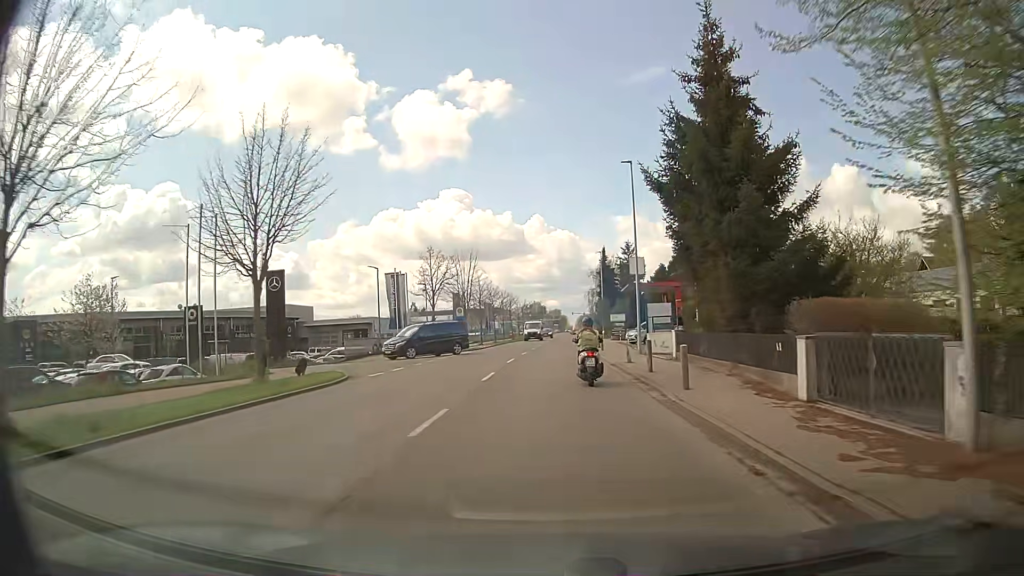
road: secondary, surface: asphalt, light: Day
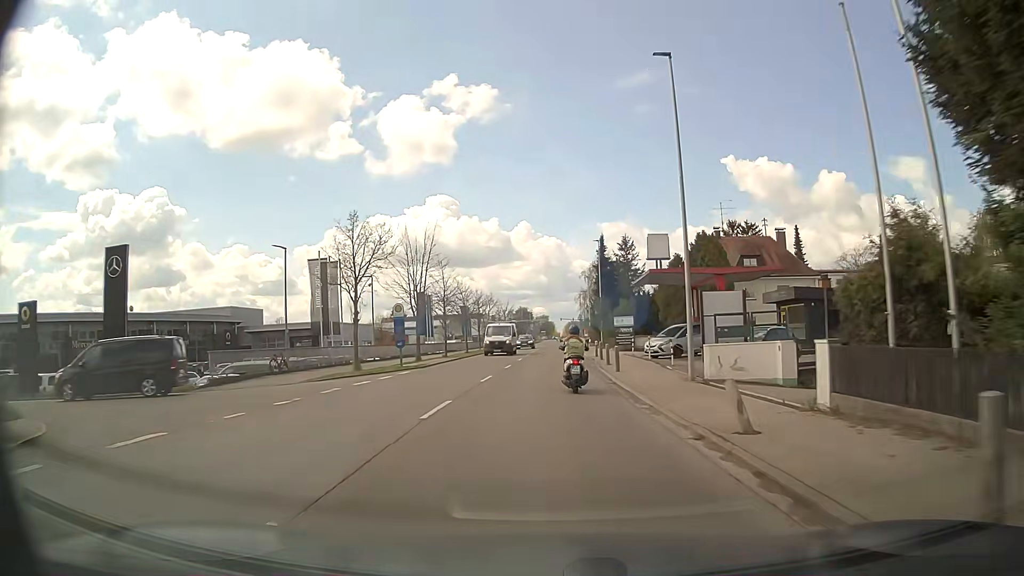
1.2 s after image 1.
(+0.1, +15.6) m; +1°
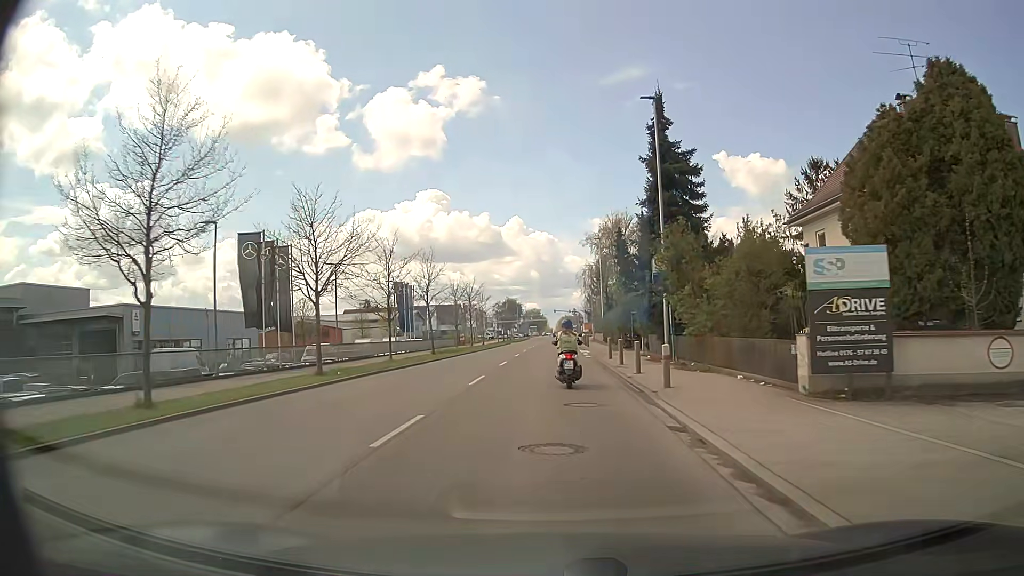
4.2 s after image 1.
(+0.5, +39.1) m; +1°
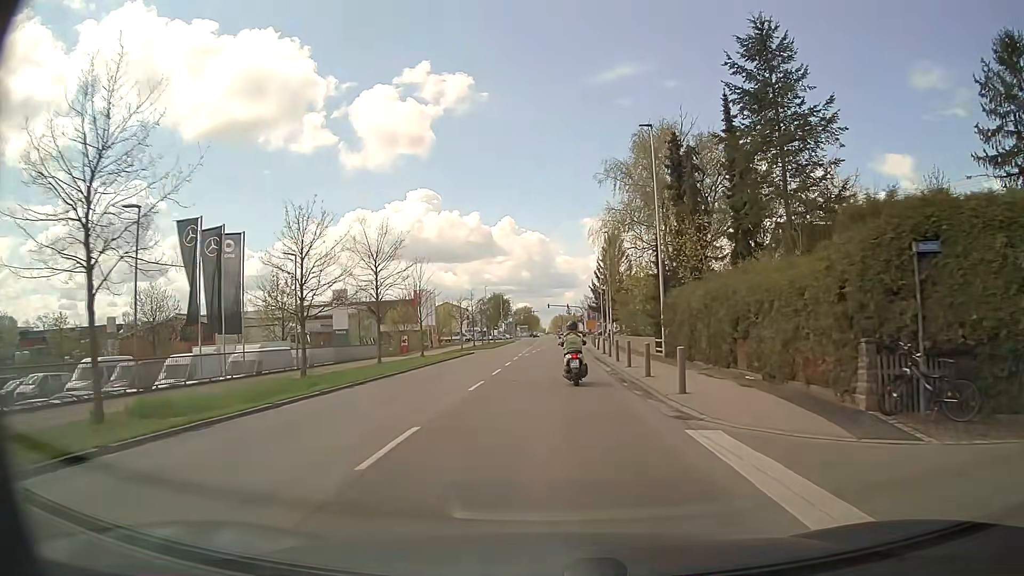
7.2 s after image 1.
(+0.1, +37.2) m; 0°
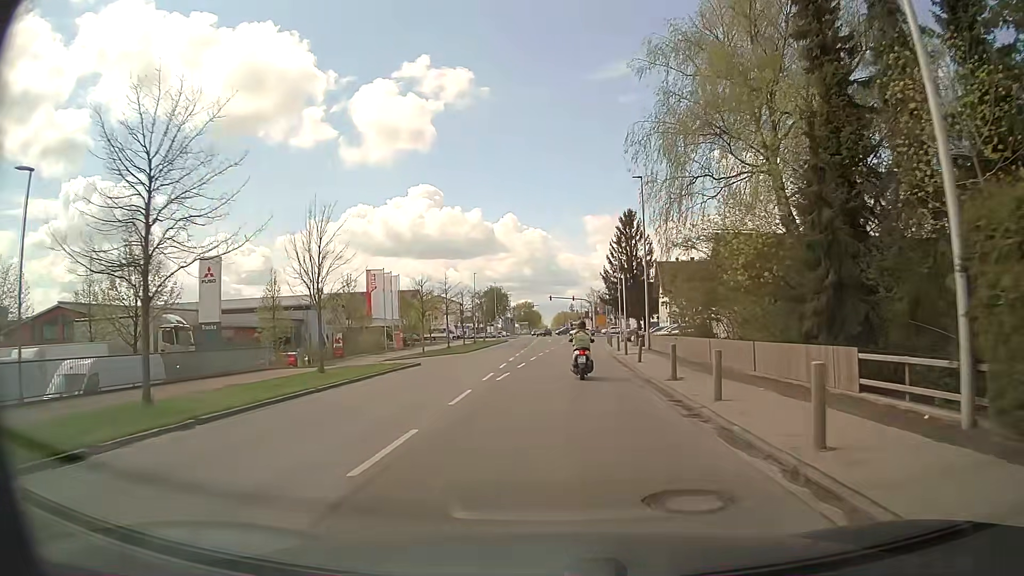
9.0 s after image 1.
(+0.2, +21.5) m; 0°
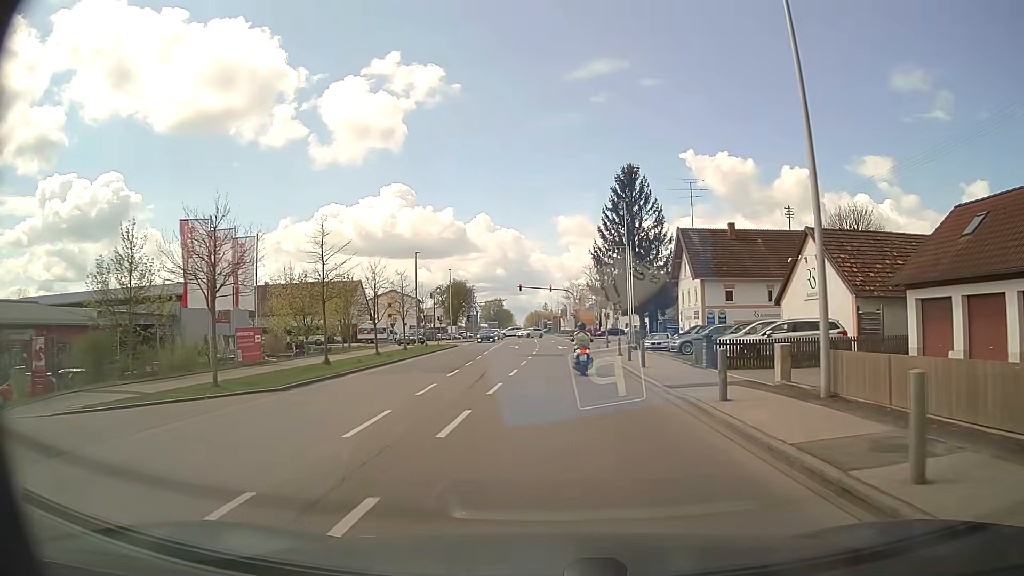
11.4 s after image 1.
(+0.3, +27.7) m; +2°
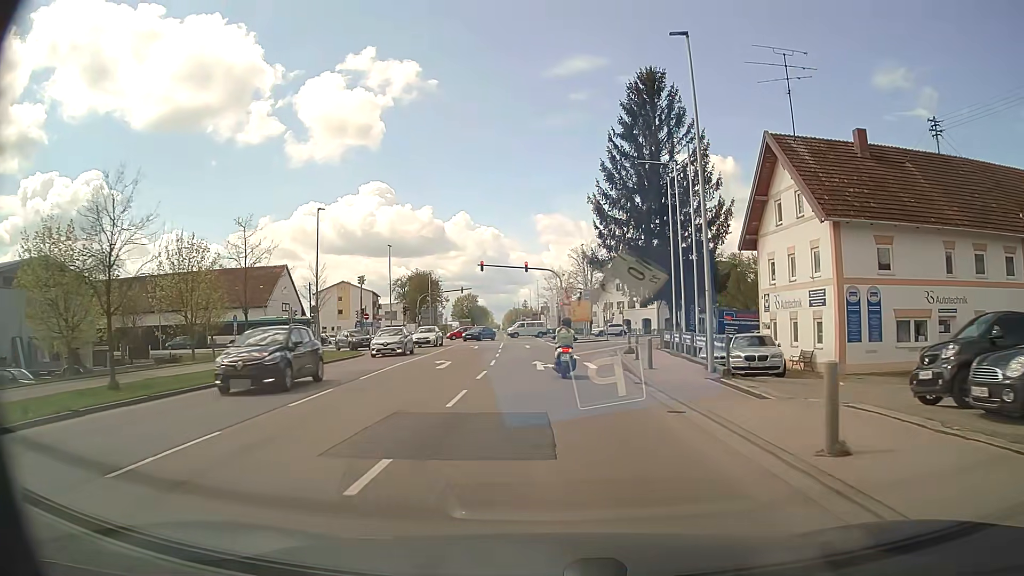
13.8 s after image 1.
(+0.6, +27.0) m; +2°
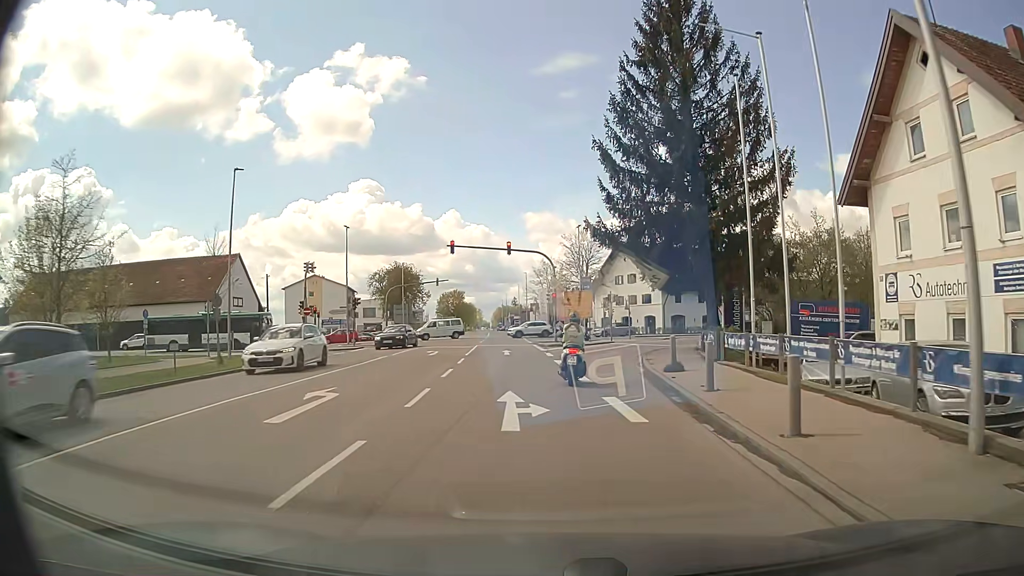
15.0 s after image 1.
(0.0, +12.6) m; +1°
(0, +10) (+1, +20) (+2, +30) (+5, +39) (+9, +49) (+15, +57) (+22, +64) (+30, +70) (+38, +75) (+47, +80) m
